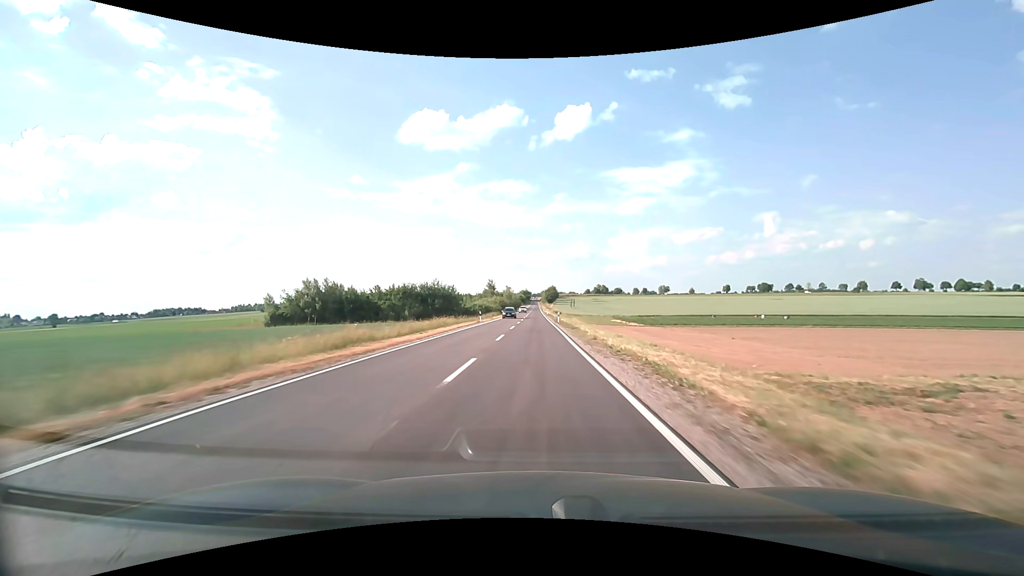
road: secondary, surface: asphalt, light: Day
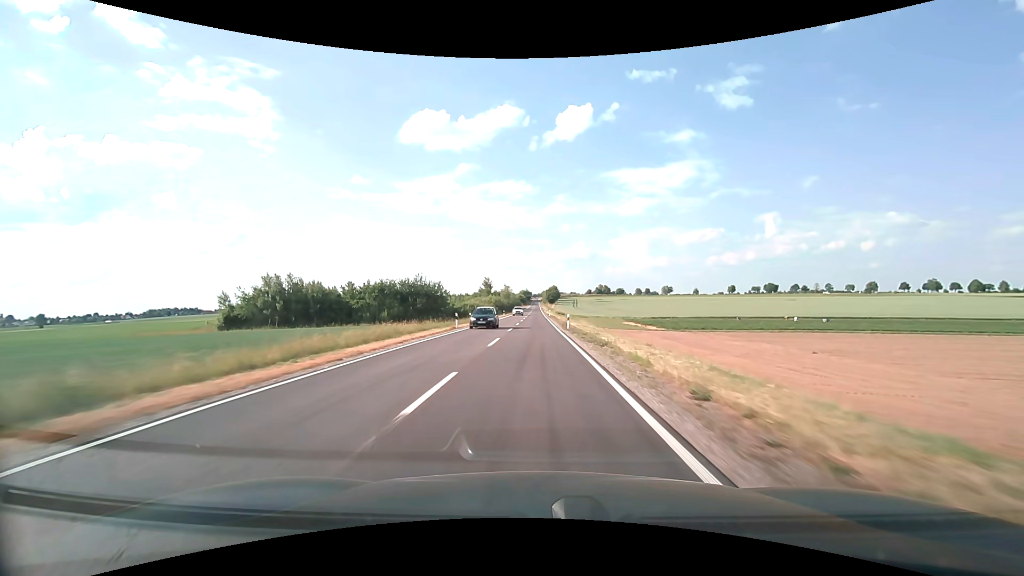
(0.0, +15.0) m; 0°
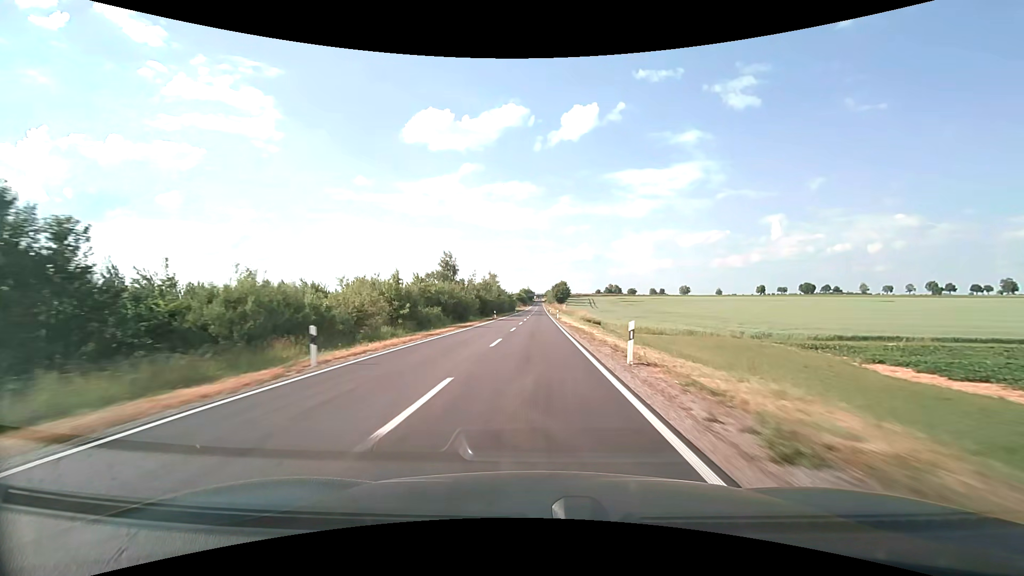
(-0.2, +72.9) m; 0°
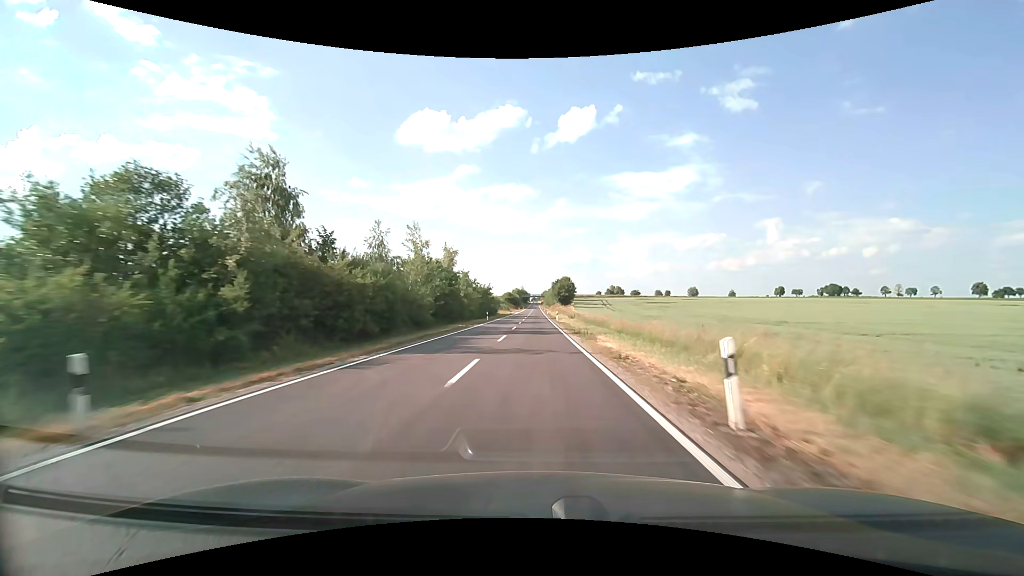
(+0.1, +56.4) m; 0°
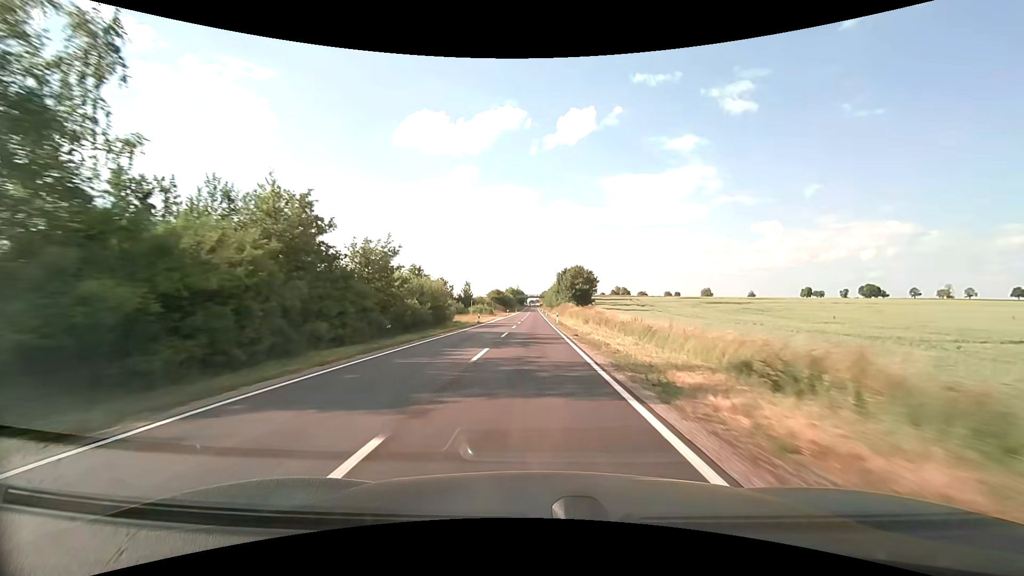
(0.0, +56.2) m; 0°
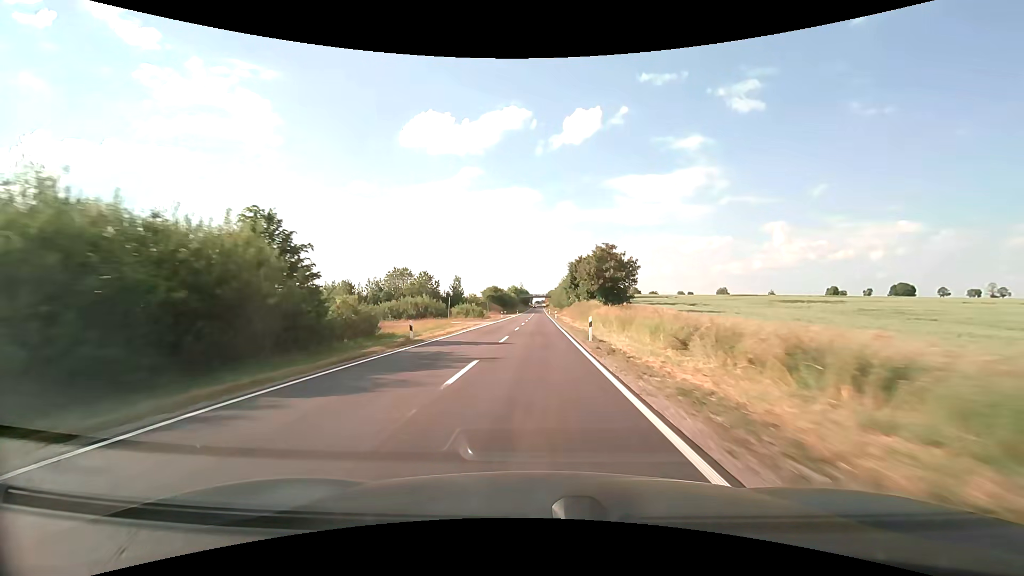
(-0.1, +28.2) m; -1°
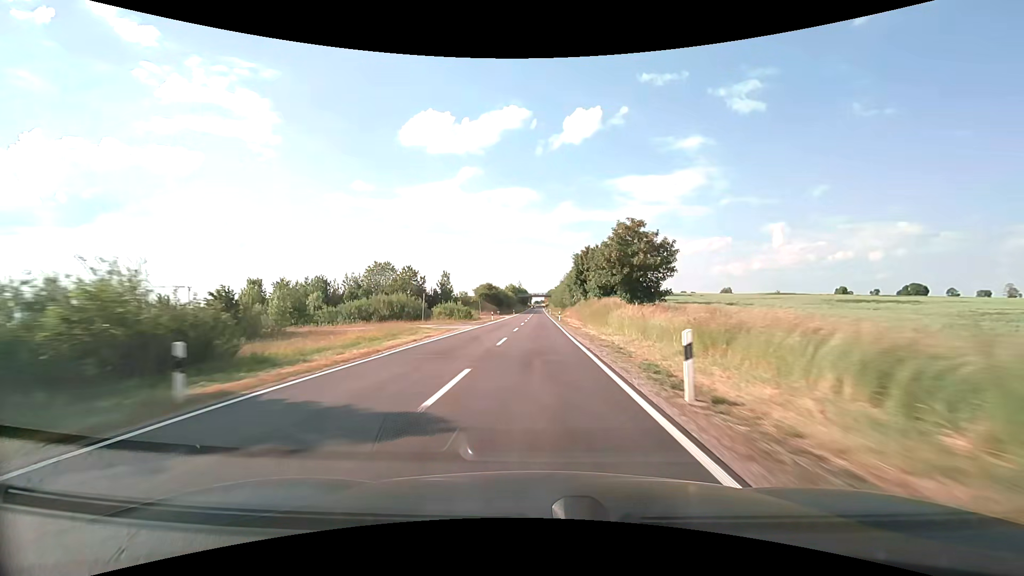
(0.0, +14.1) m; 0°
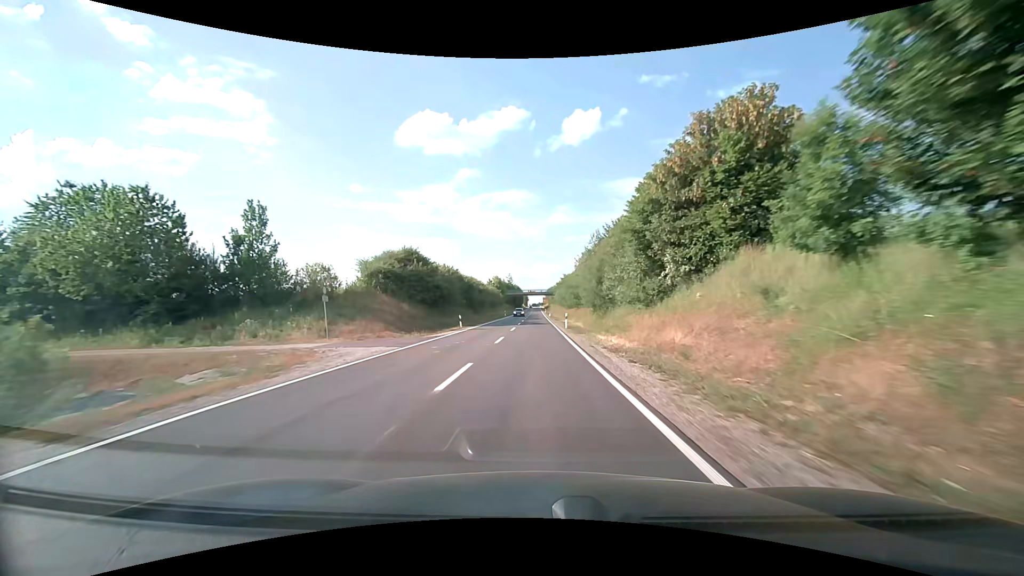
(+0.4, +71.0) m; 0°
(0, +10) (0, +20) (0, +30) (0, +40) (0, +50) (0, +60) (0, +70) (0, +80) (0, +90) (0, +100) m
